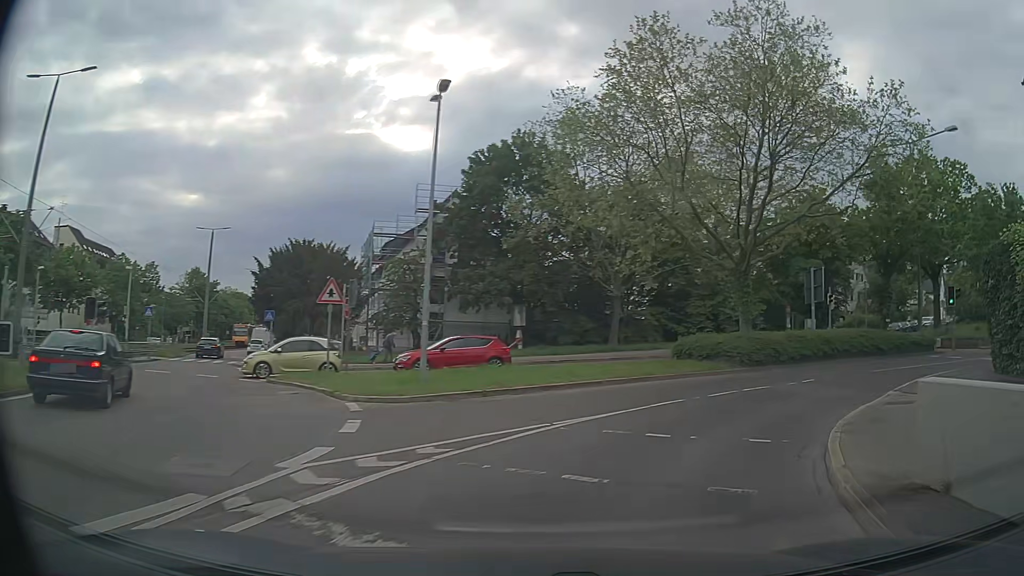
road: secondary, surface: asphalt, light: Day
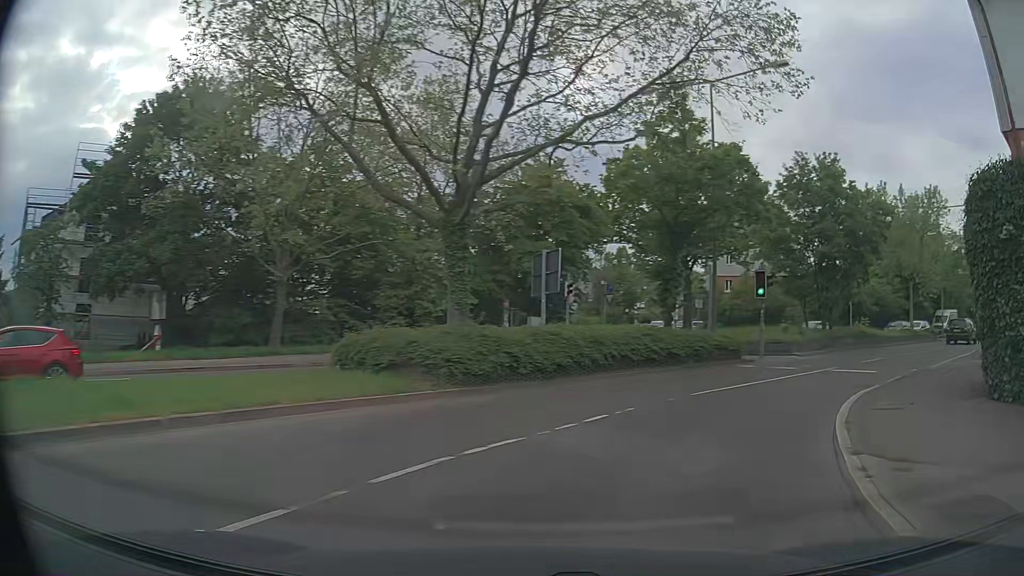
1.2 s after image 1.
(+2.4, +10.0) m; +27°
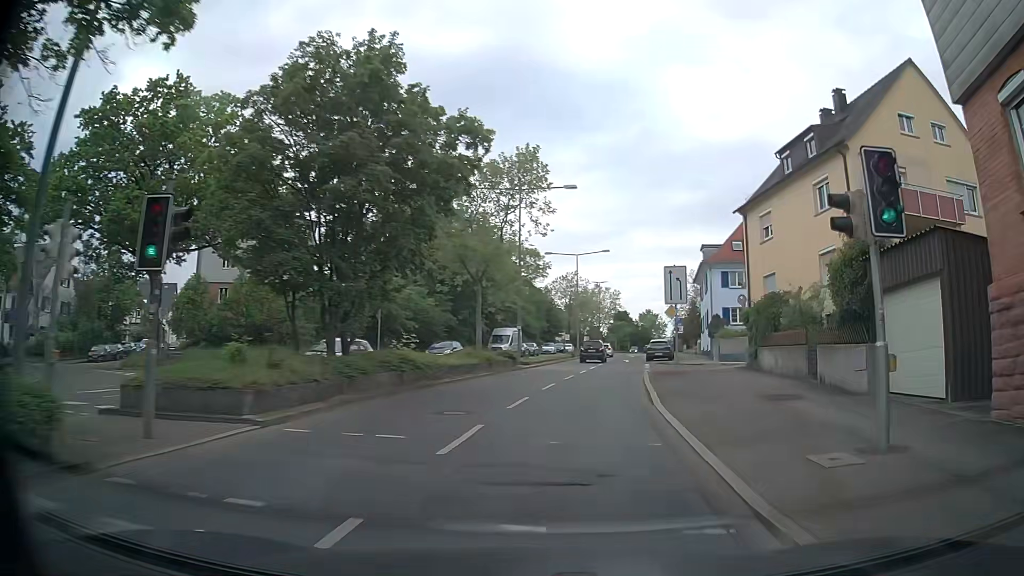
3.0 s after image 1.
(+6.2, +15.0) m; +41°
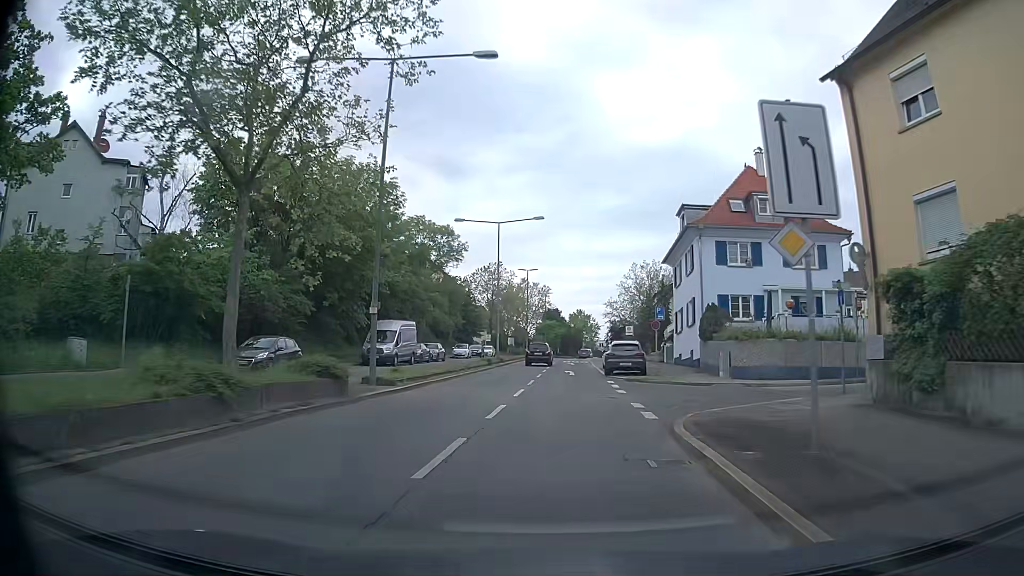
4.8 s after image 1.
(+1.5, +19.5) m; +7°
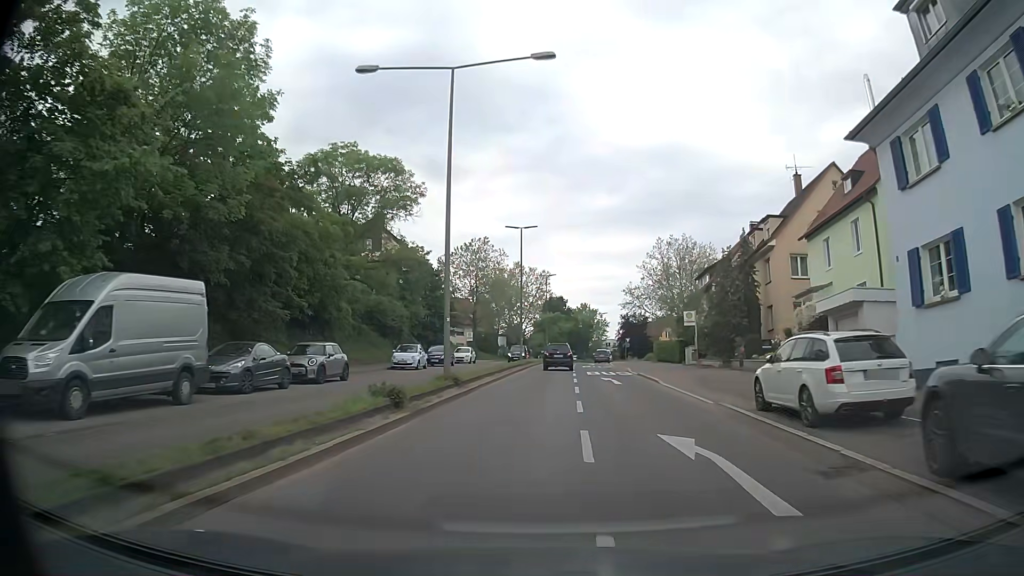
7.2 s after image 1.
(-0.2, +28.9) m; 0°
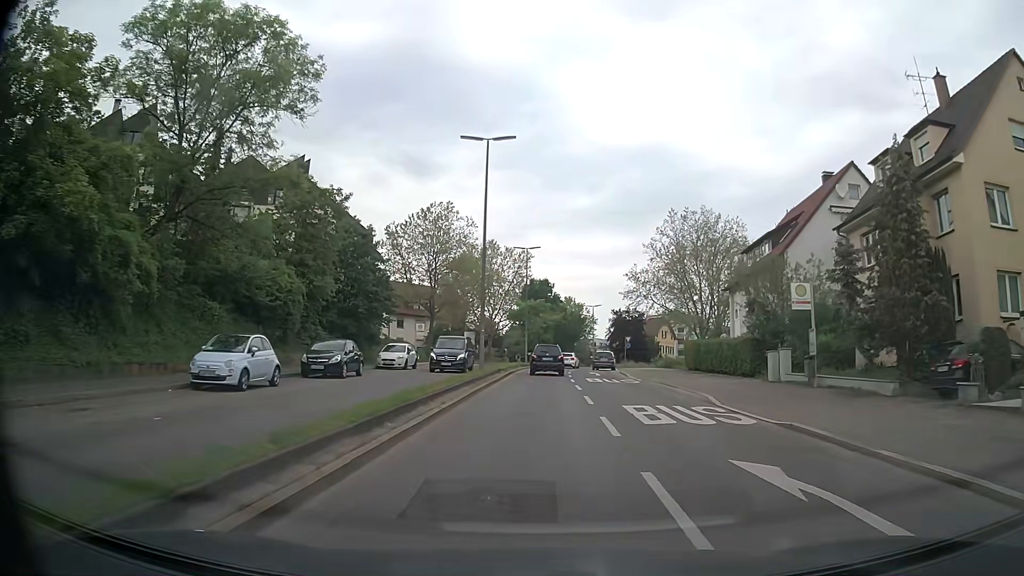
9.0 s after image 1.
(+0.3, +21.7) m; +2°
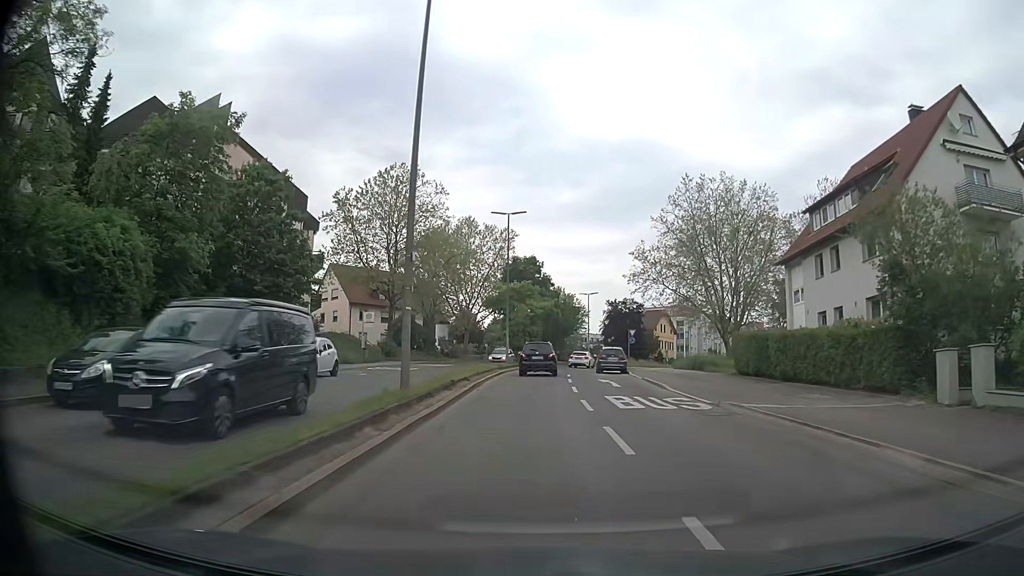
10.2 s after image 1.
(+0.2, +14.0) m; +1°
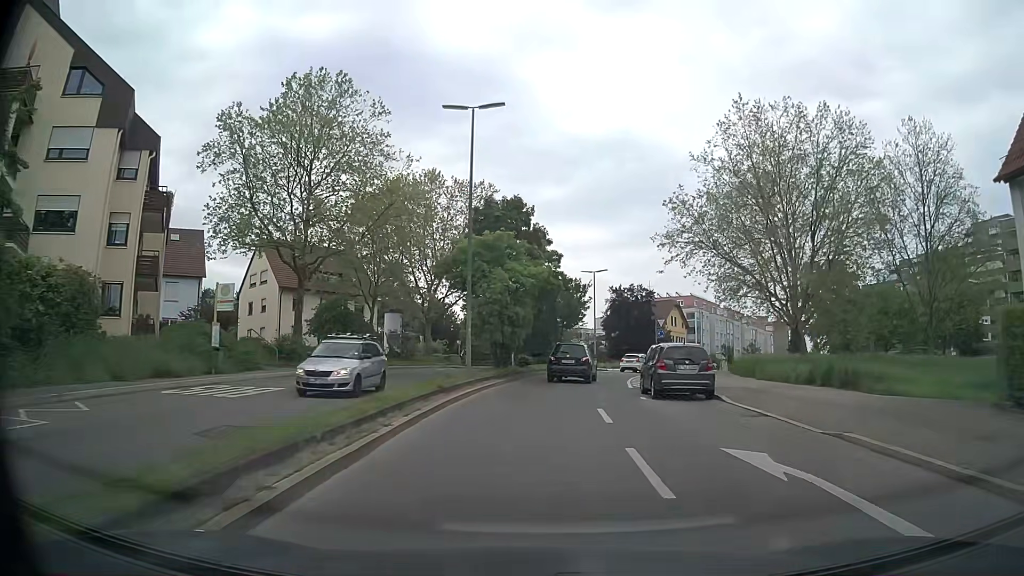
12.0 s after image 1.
(+0.2, +20.5) m; +2°
